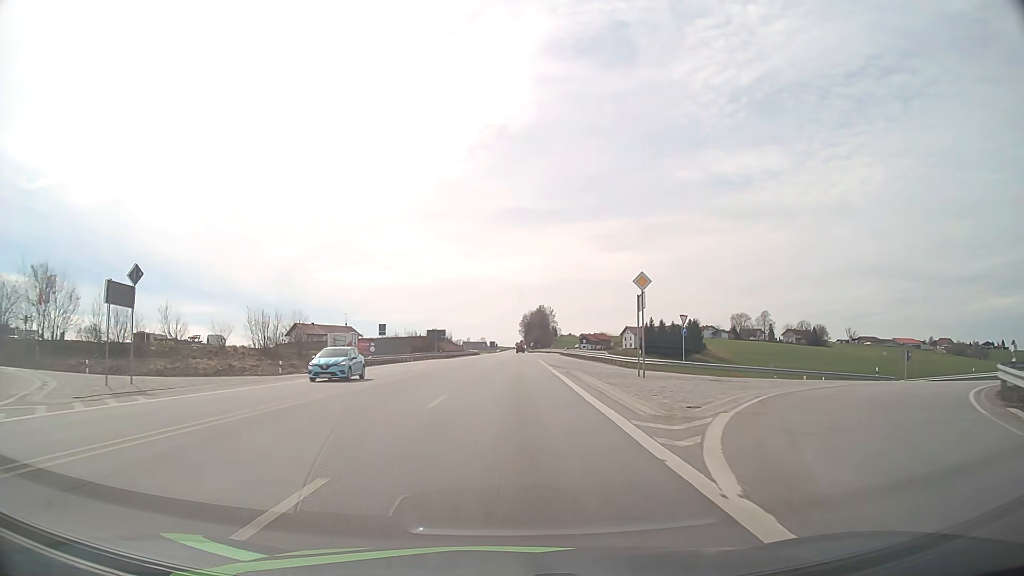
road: primary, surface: asphalt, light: Day
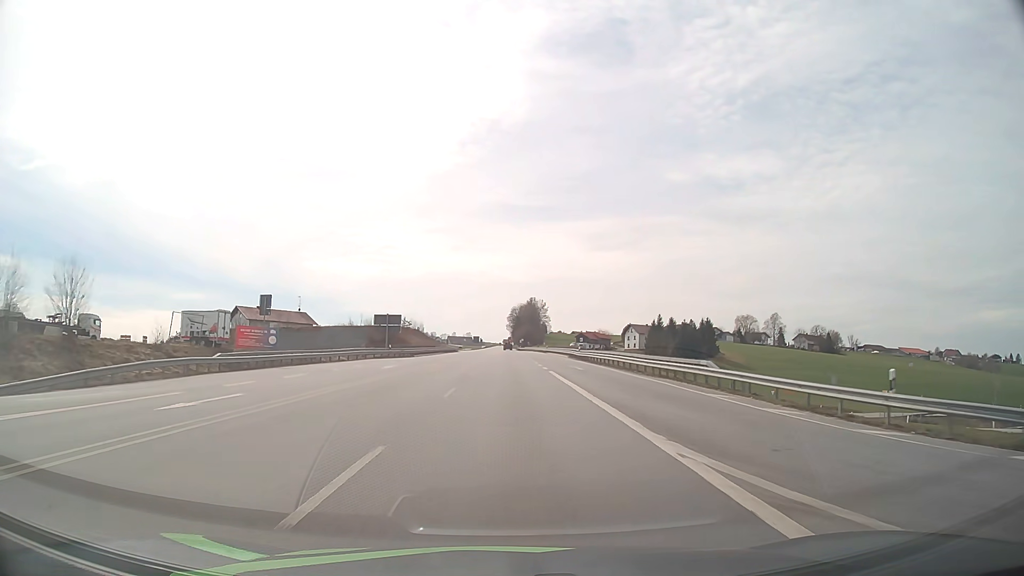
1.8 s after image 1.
(+0.3, +34.1) m; +1°
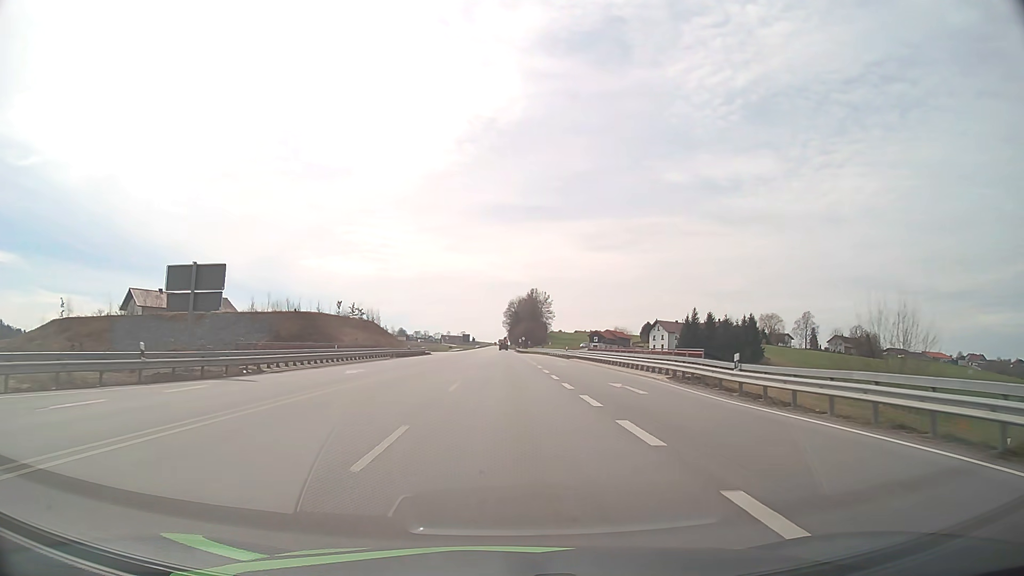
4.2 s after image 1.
(+0.1, +46.2) m; 0°
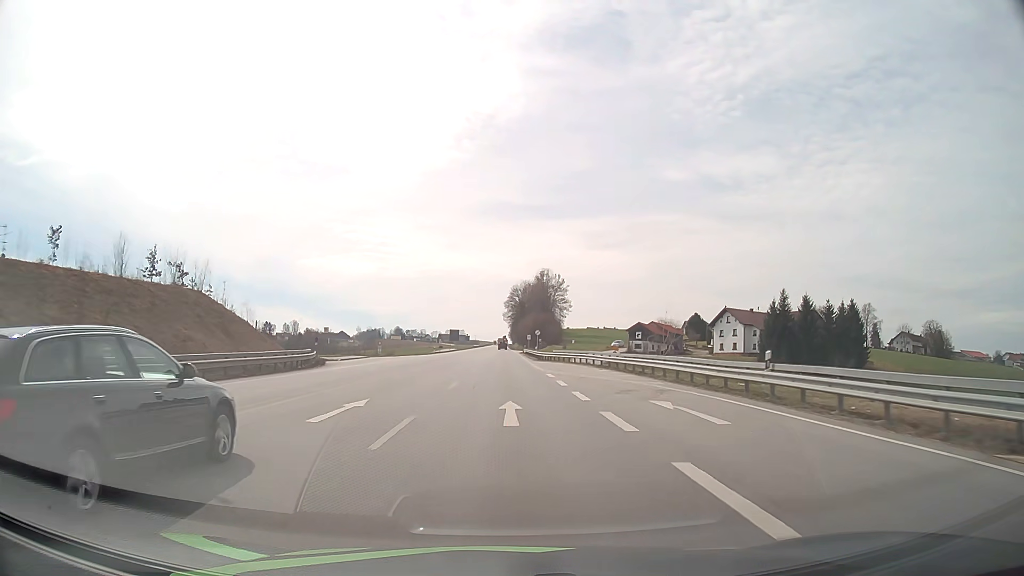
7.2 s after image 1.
(0.0, +59.0) m; 0°
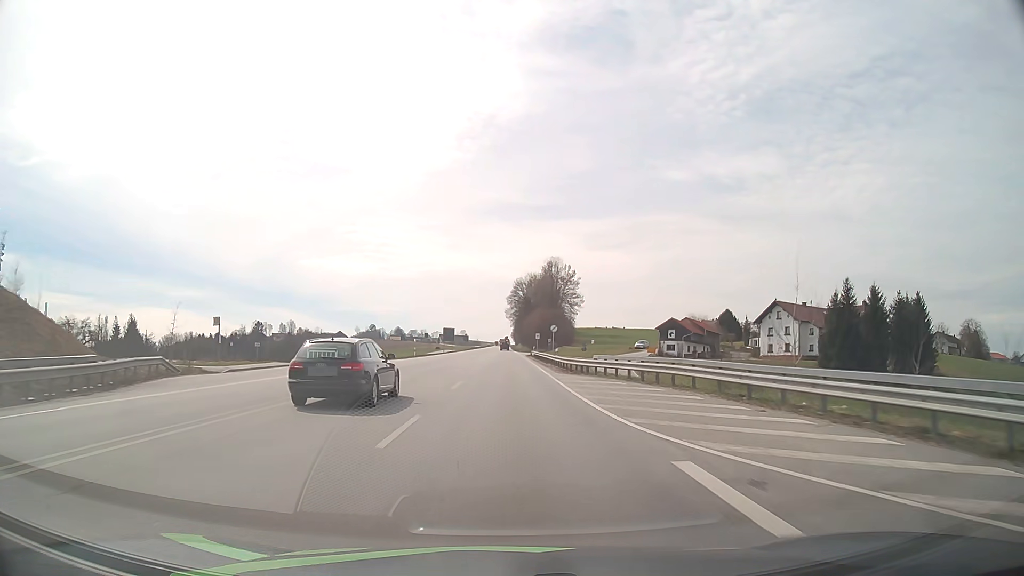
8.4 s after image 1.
(-0.1, +24.0) m; 0°
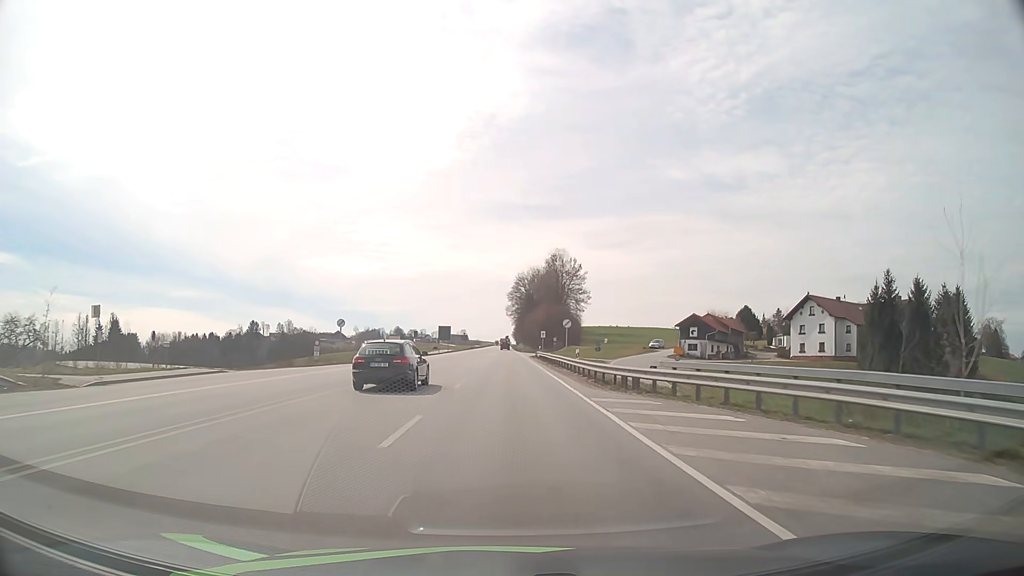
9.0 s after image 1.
(0.0, +12.1) m; 0°
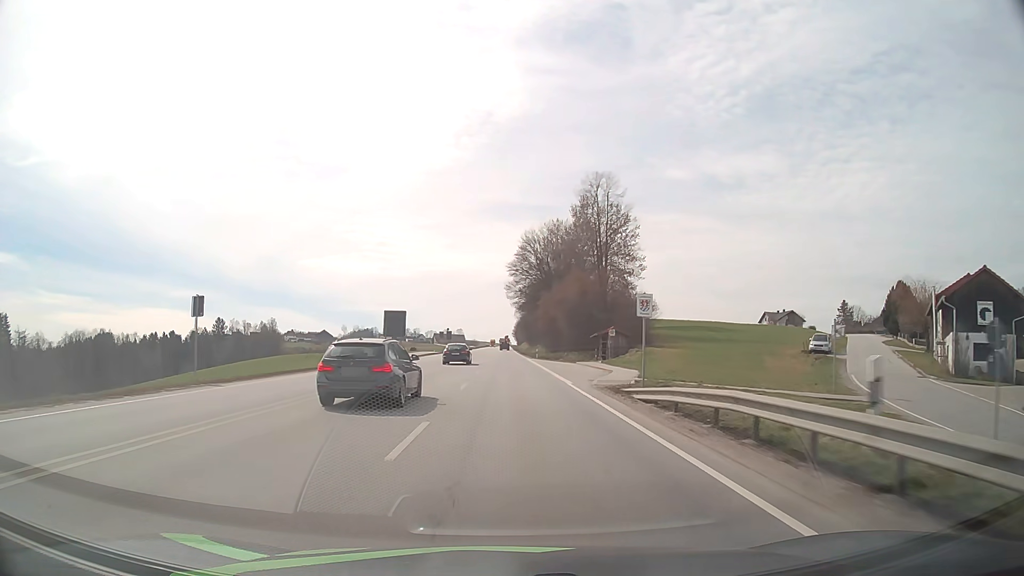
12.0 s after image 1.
(0.0, +61.4) m; 0°
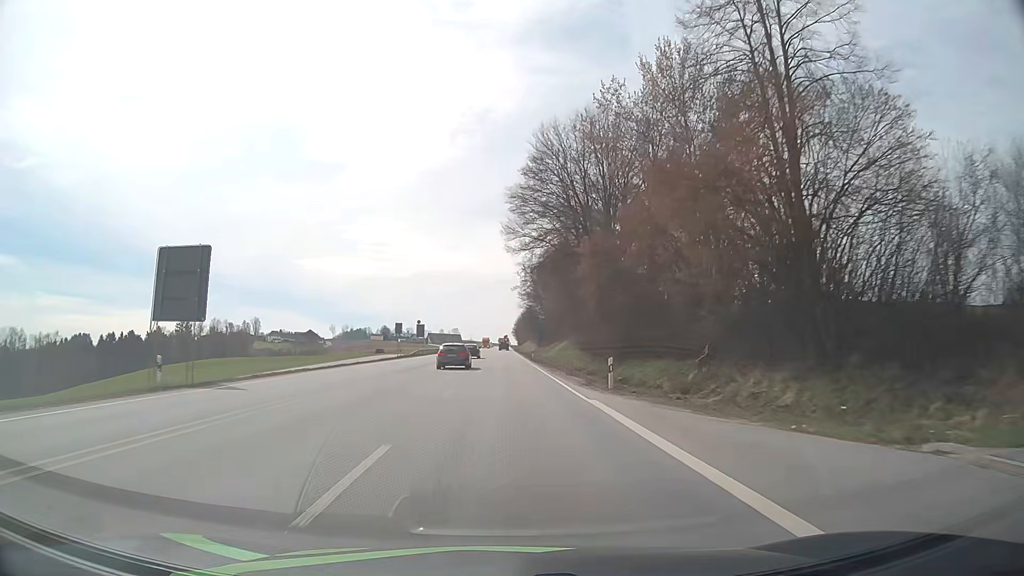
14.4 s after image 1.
(+0.1, +51.4) m; 0°
(0, +10) (0, +20) (0, +30) (0, +40) (0, +50) (0, +60) (0, +70) (0, +80) (0, +90) (0, +100) m
